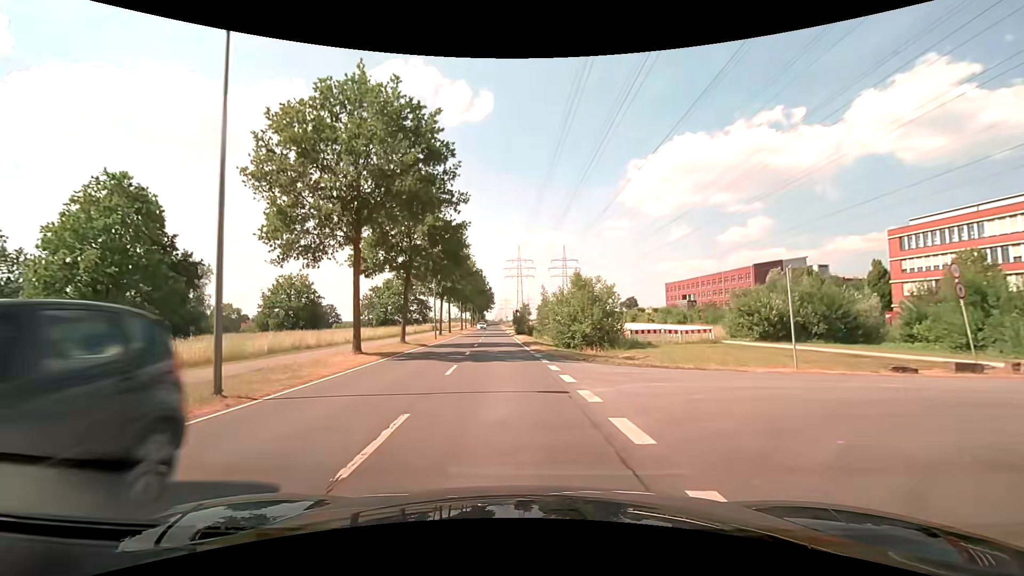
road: secondary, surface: asphalt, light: Day
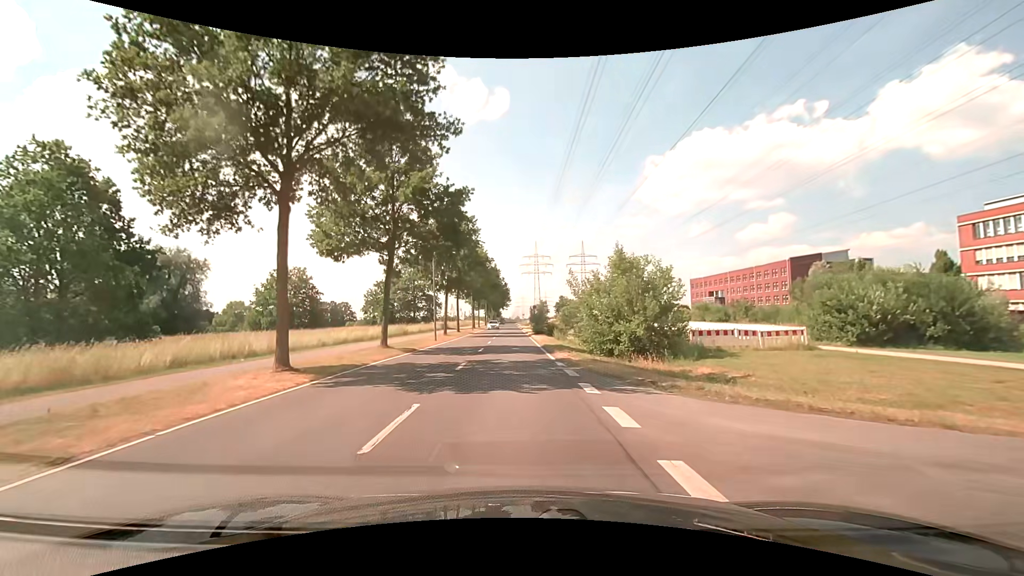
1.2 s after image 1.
(-0.1, +8.3) m; -2°
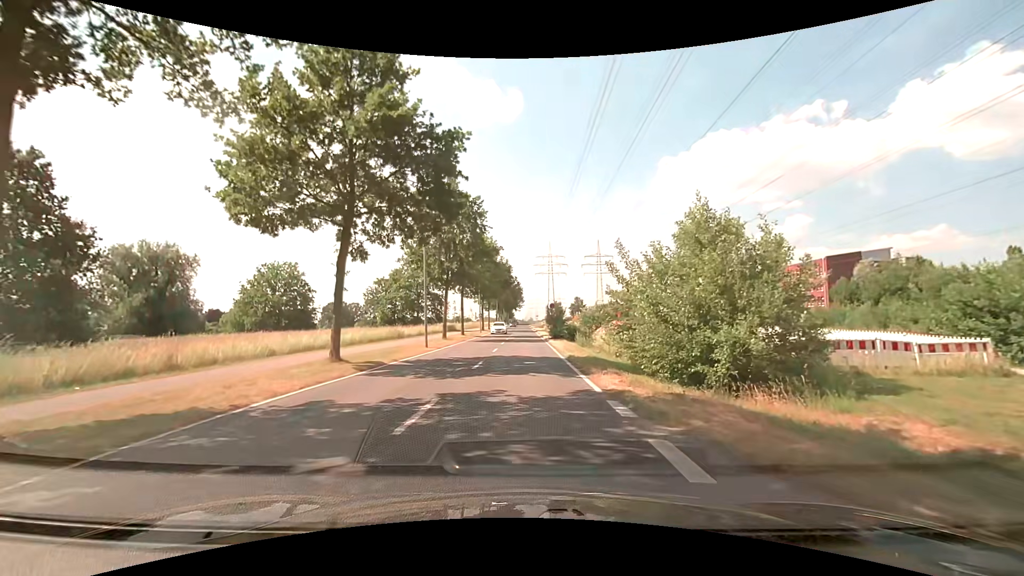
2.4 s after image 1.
(-0.2, +8.2) m; -2°
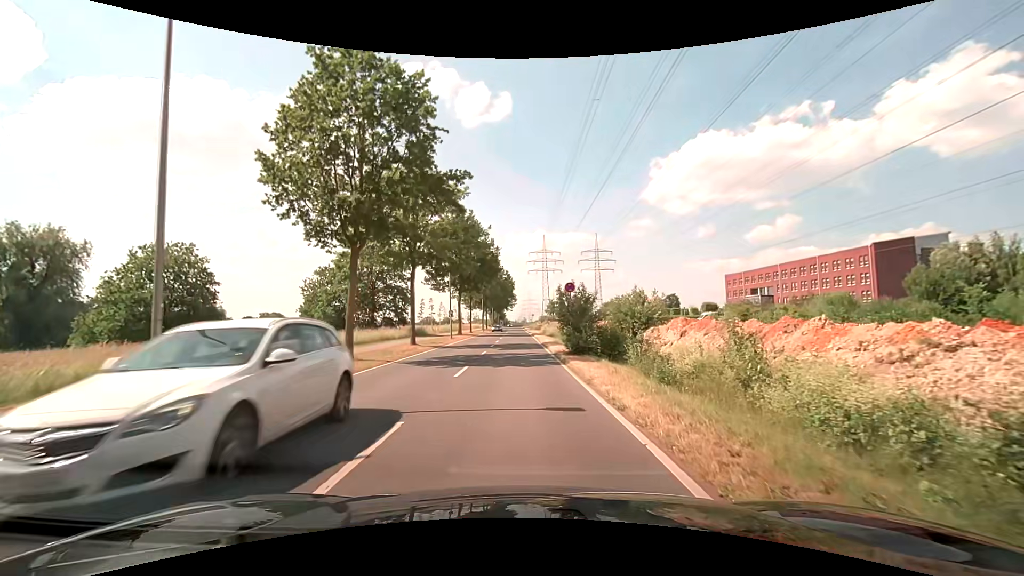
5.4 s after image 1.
(+0.3, +20.4) m; +1°
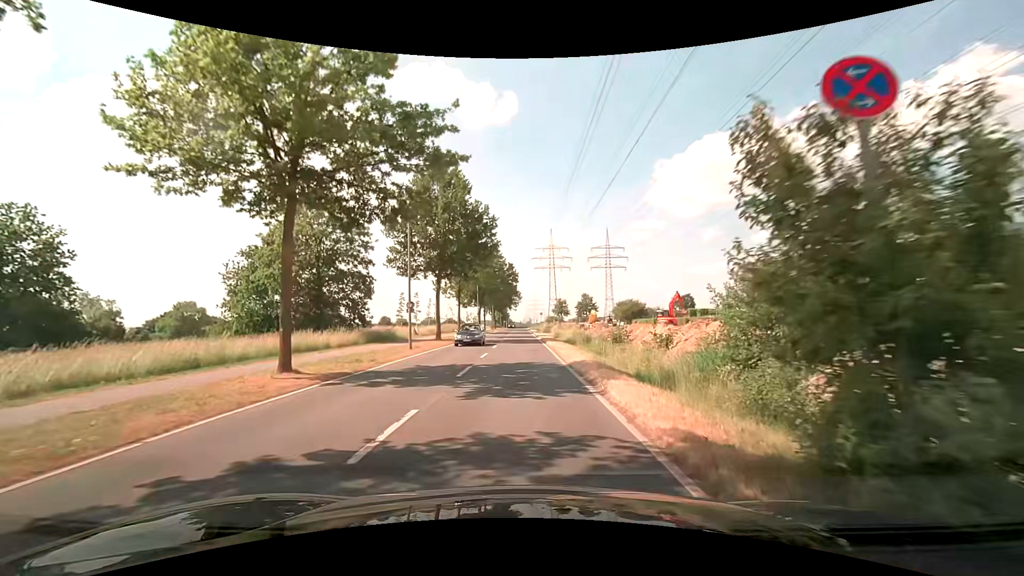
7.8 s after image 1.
(0.0, +17.3) m; 0°
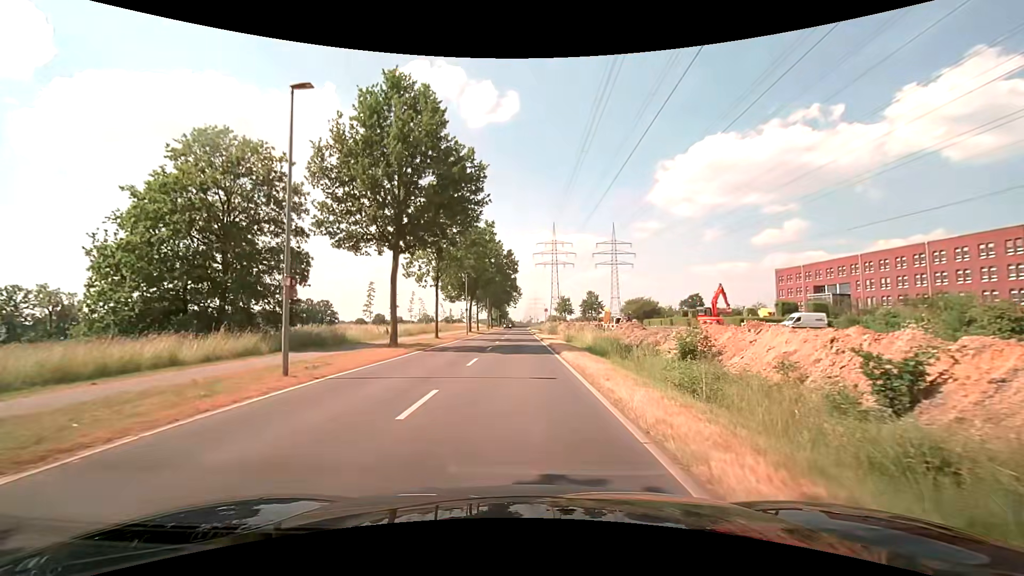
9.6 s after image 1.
(0.0, +13.7) m; 0°
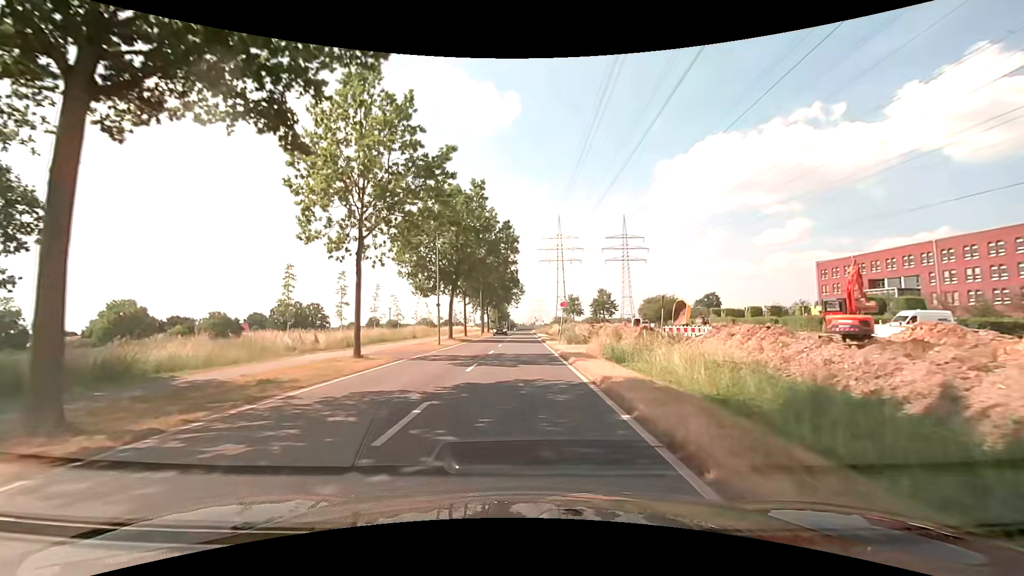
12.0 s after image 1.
(0.0, +19.1) m; 0°
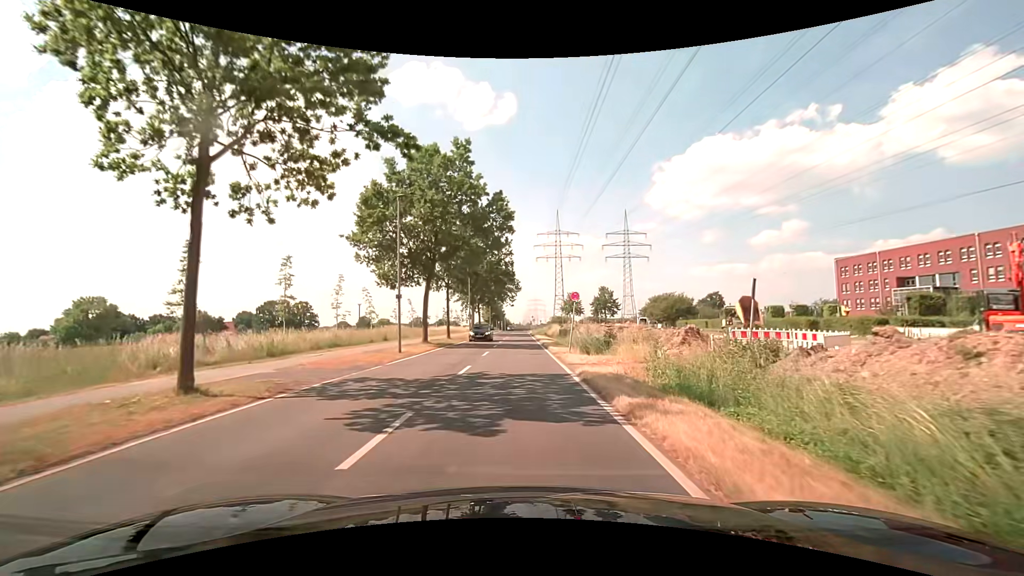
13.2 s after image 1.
(0.0, +9.7) m; 0°
(0, +10) (0, +20) (0, +30) (0, +40) (0, +50) (0, +60) (0, +70) (0, +80) (0, +90) (0, +100) m
